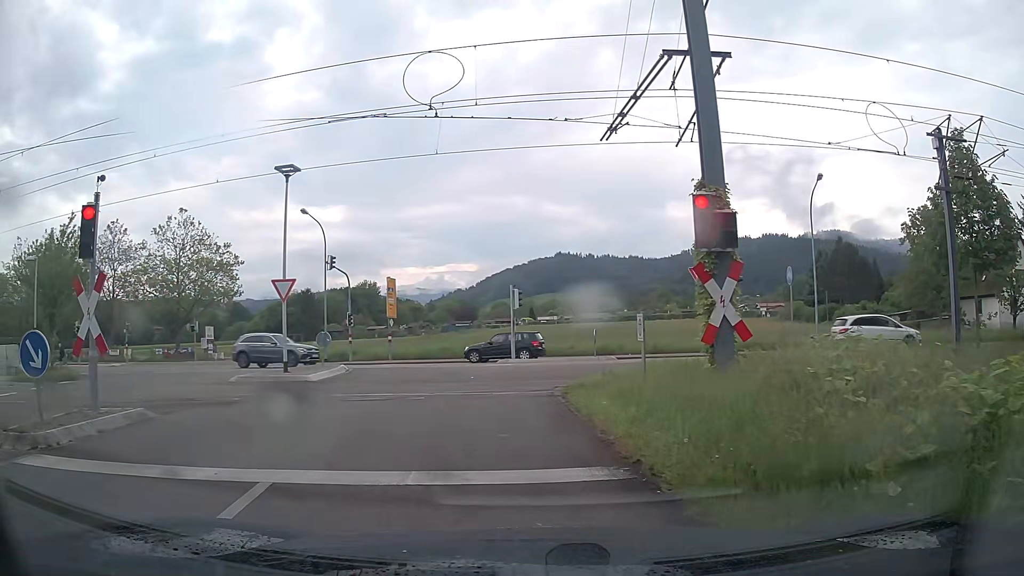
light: Day
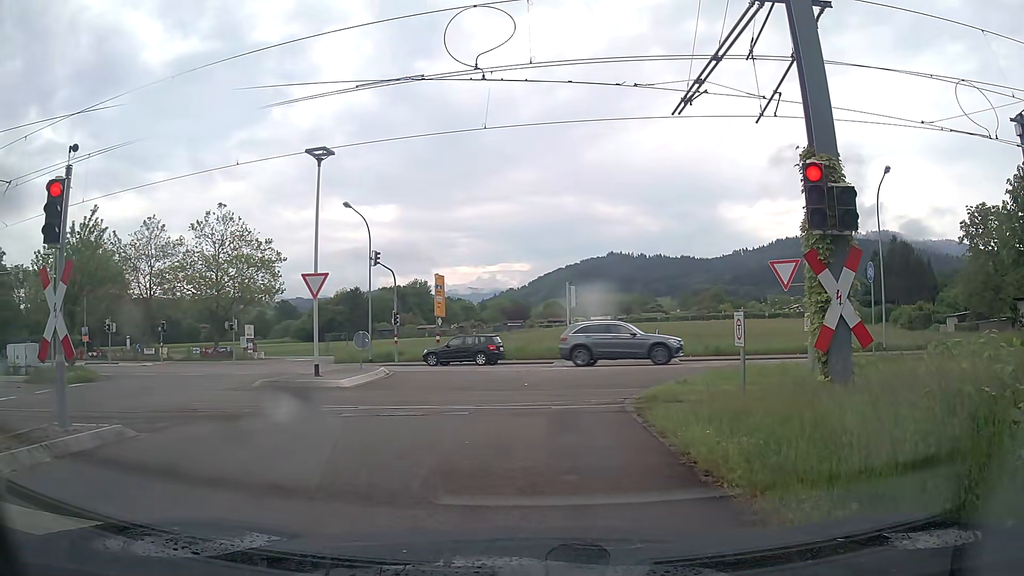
(-0.1, +2.0) m; -3°
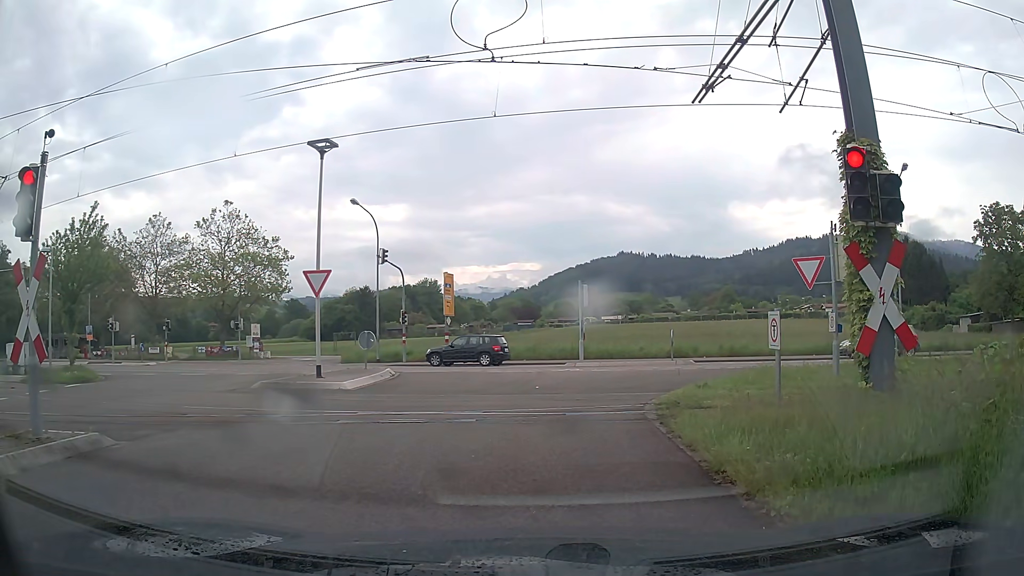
(0.0, +0.8) m; 0°
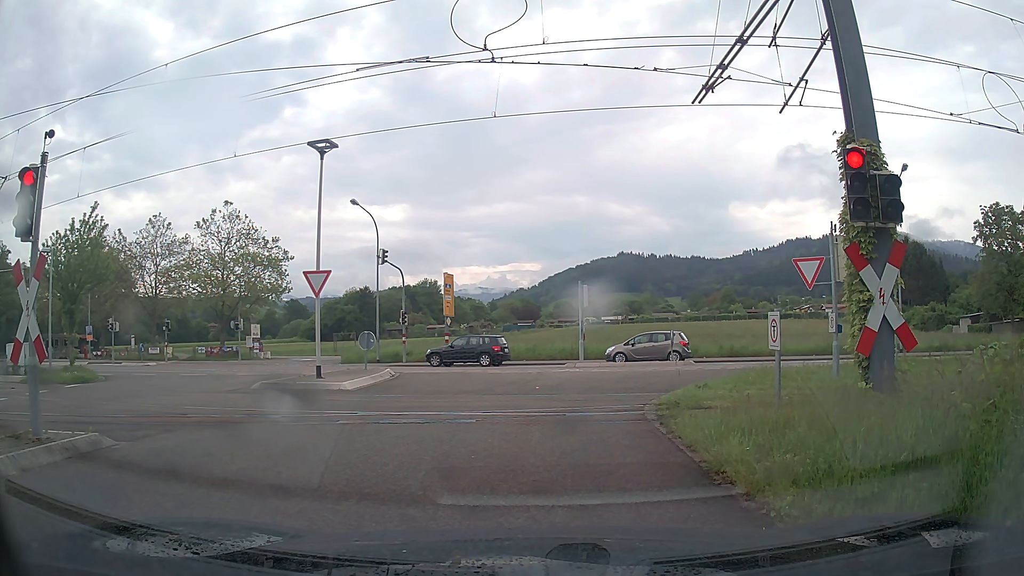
(0.0, +0.1) m; 0°
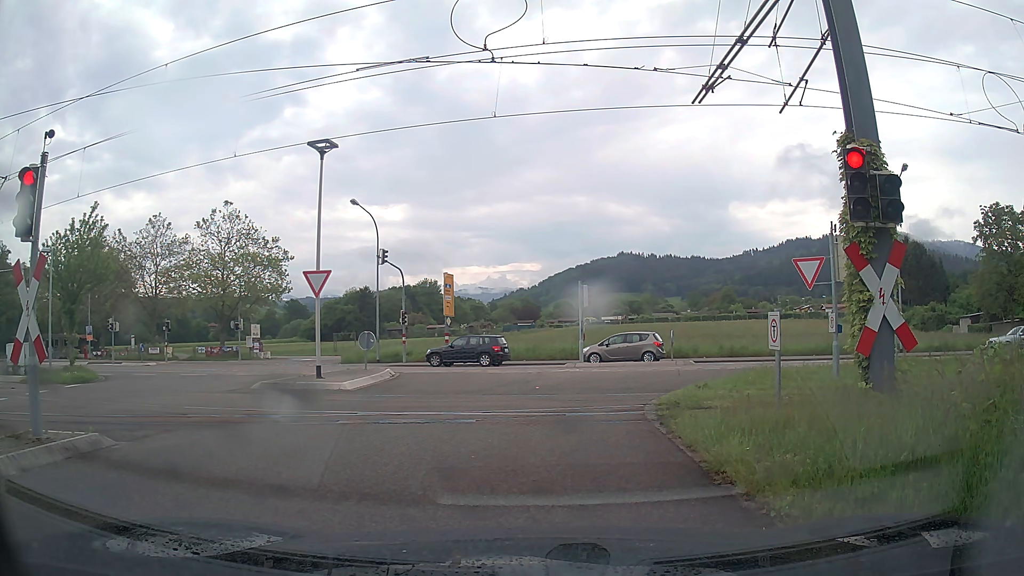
(0.0, 0.0) m; 0°
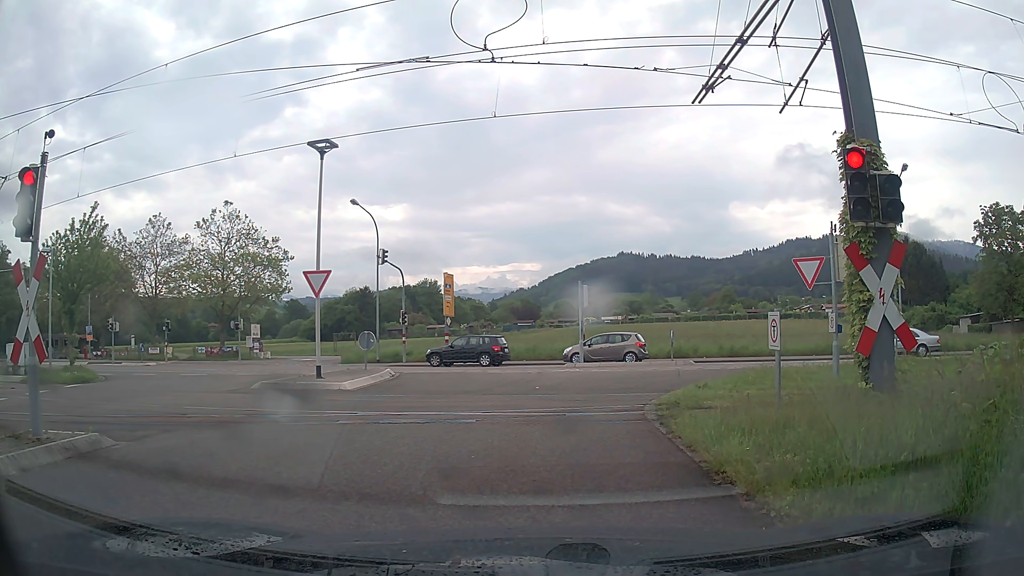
(0.0, 0.0) m; 0°
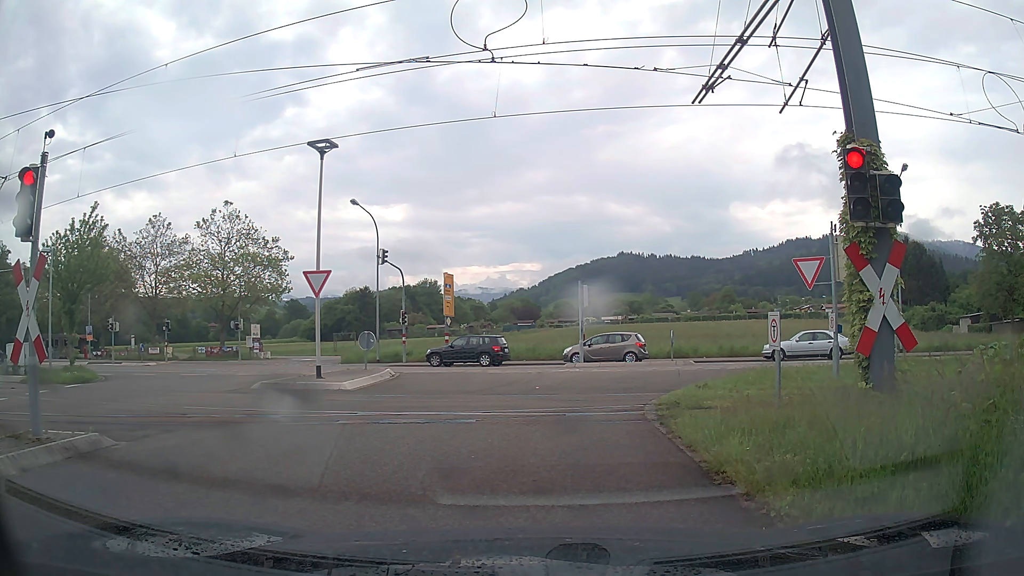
(0.0, 0.0) m; 0°
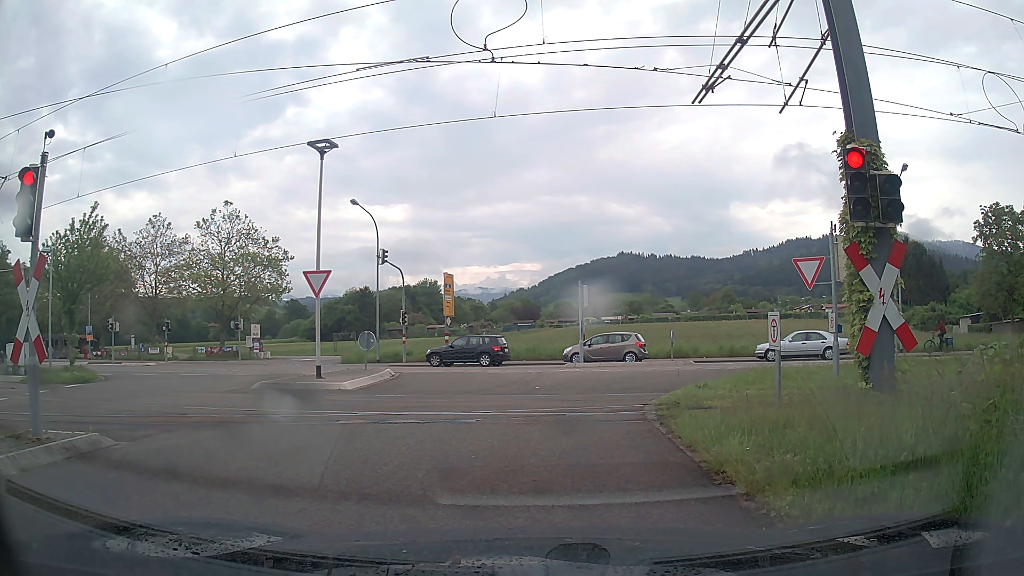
(0.0, 0.0) m; 0°
(0, +10) (+3, +19) (+12, +24) (+22, +24) (+32, +23) (+42, +22) (+52, +22) (+62, +21) (+72, +21) (+82, +20) m
